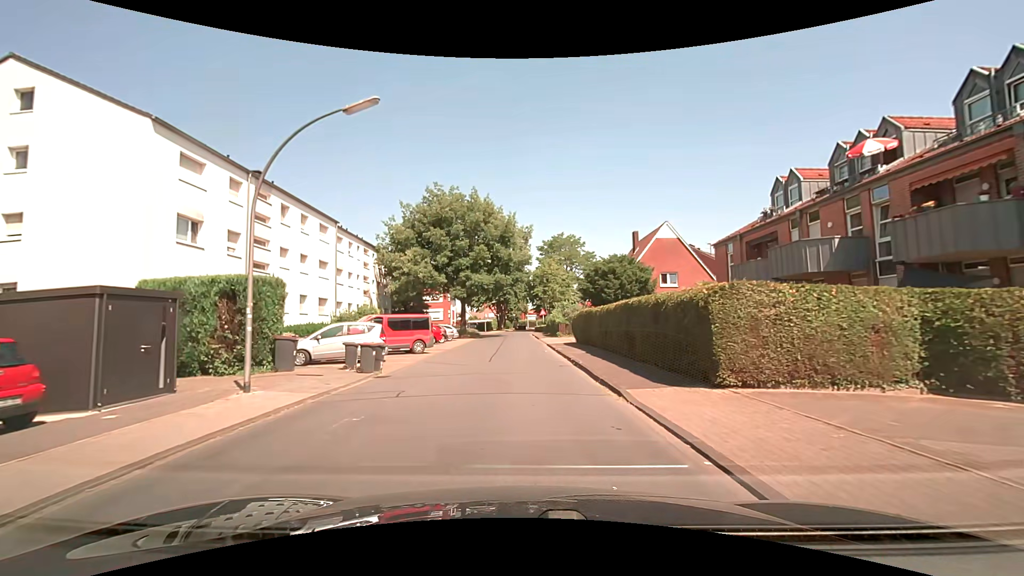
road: residential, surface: asphalt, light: Day
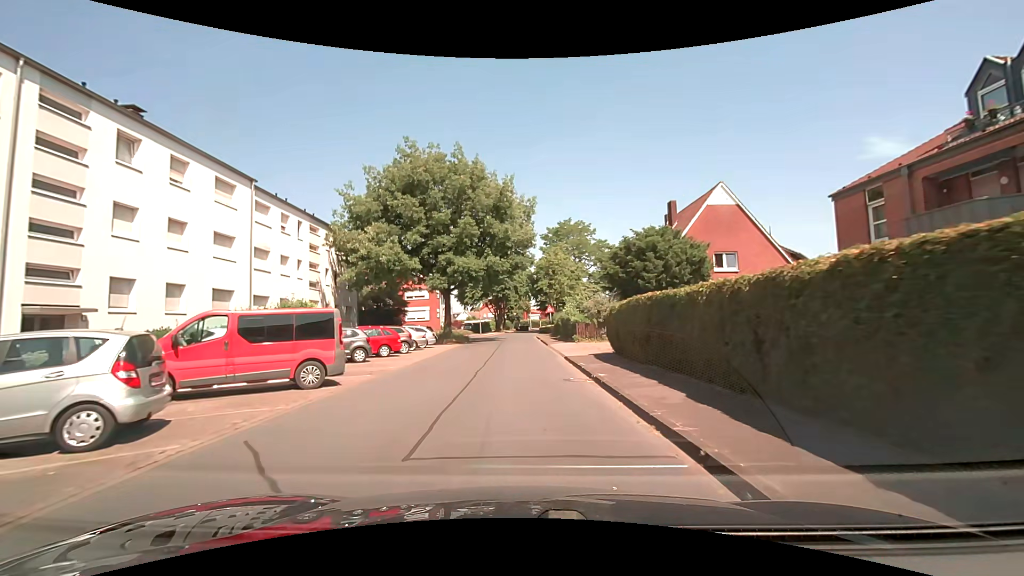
(0.0, +12.9) m; 0°
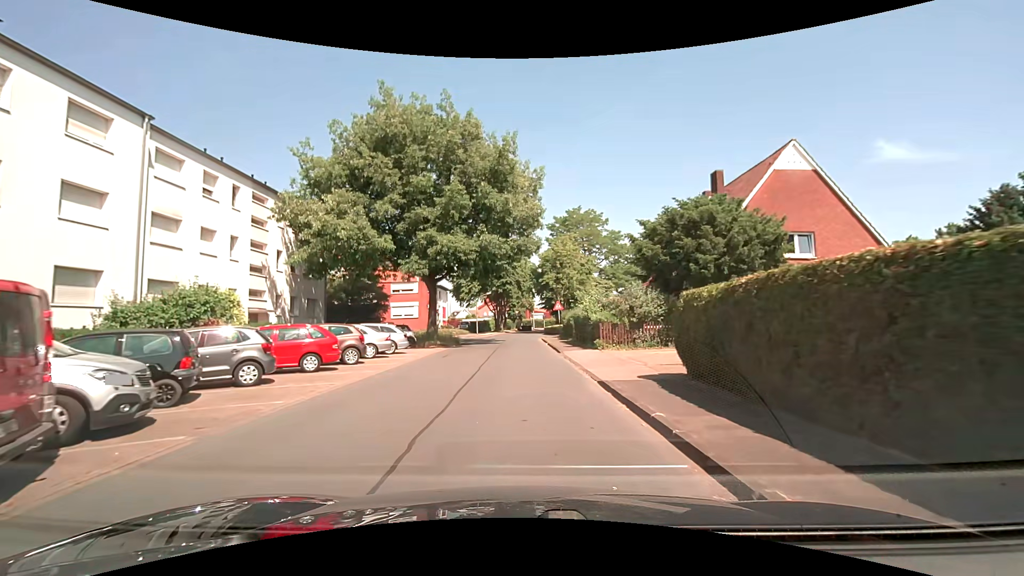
(0.0, +8.5) m; 0°
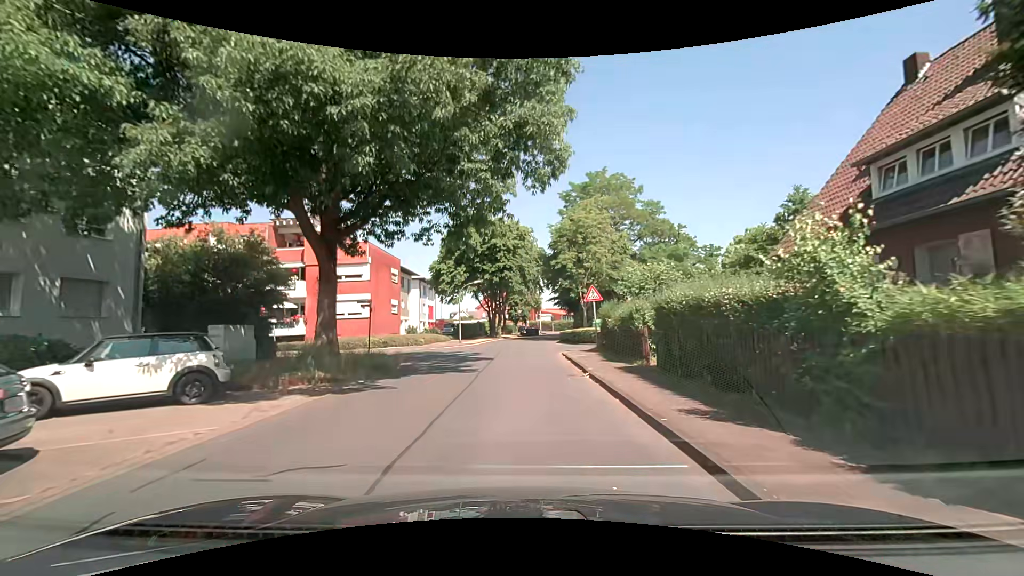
(-0.2, +19.4) m; -1°
